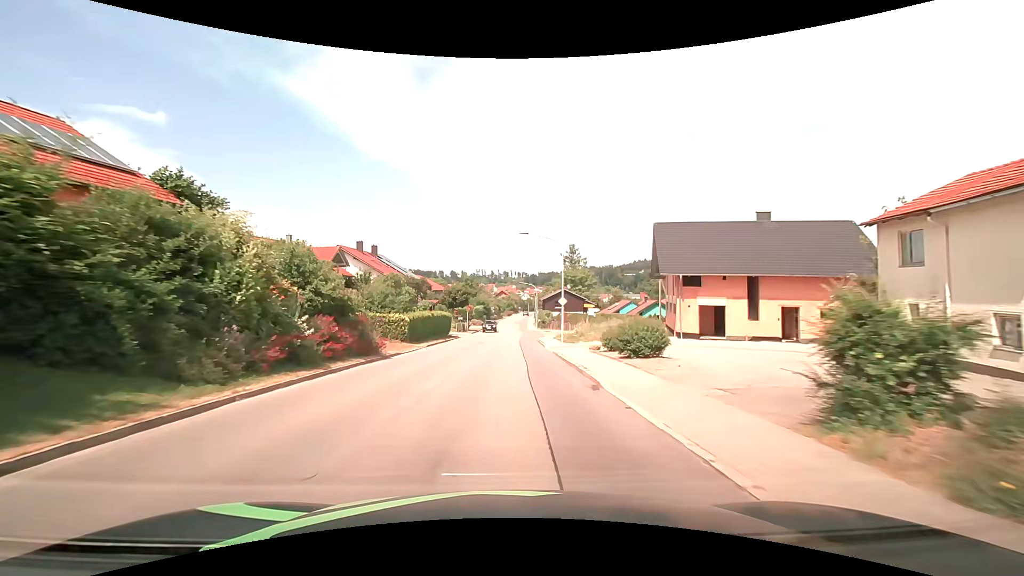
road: tertiary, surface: asphalt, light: Day
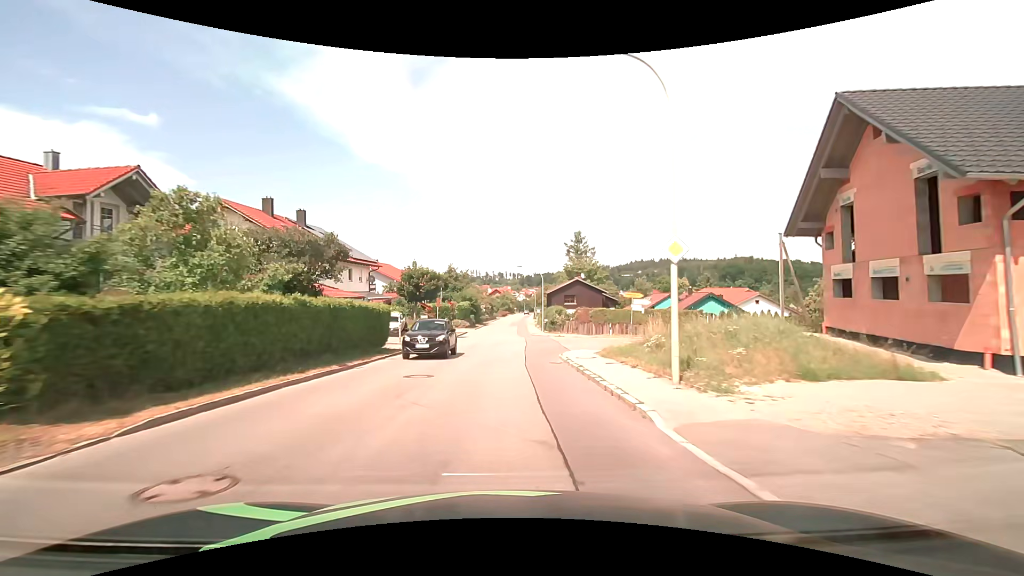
(+0.6, +23.0) m; +2°
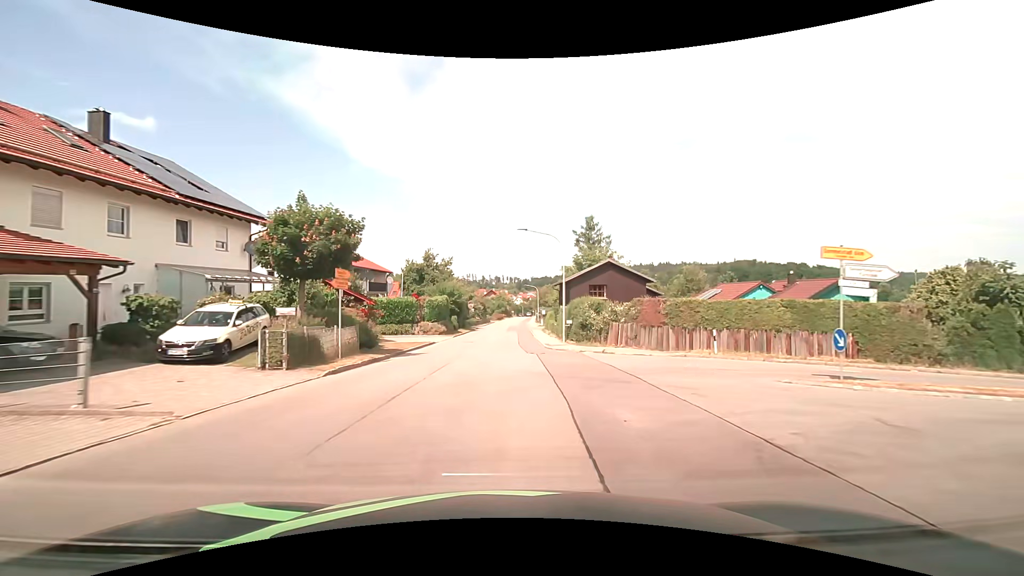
(0.0, +22.9) m; 0°
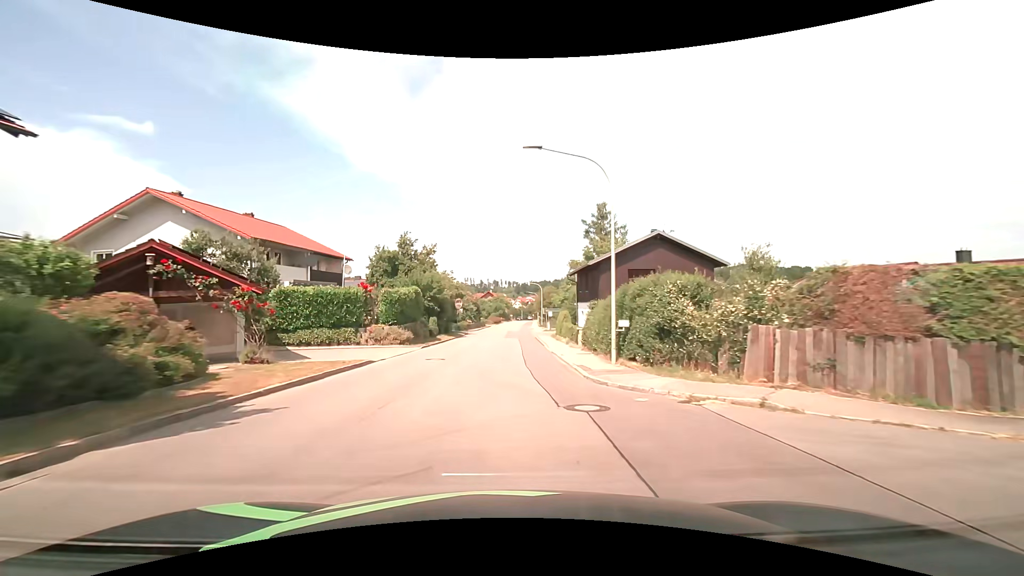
(0.0, +15.2) m; 0°
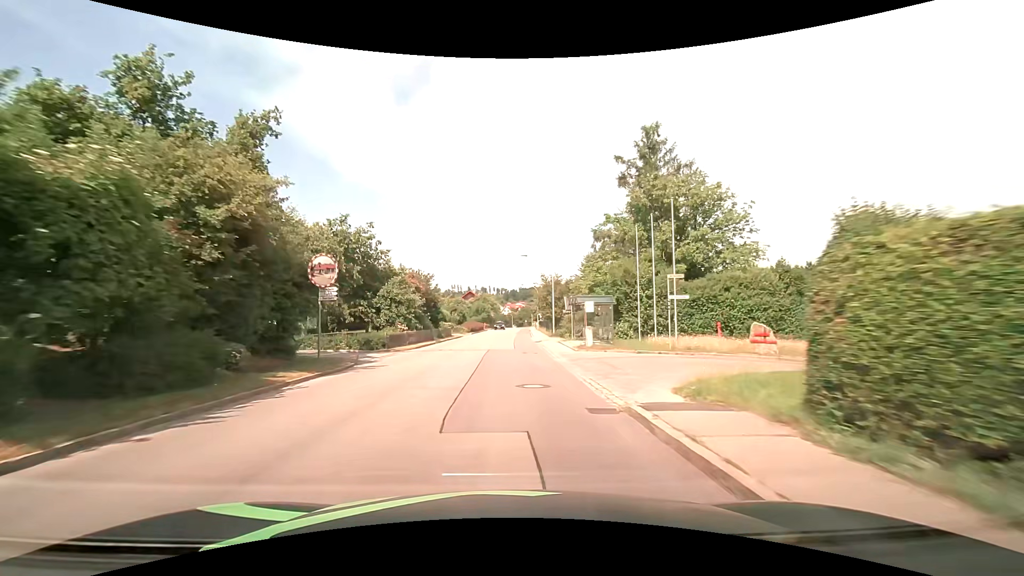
(+0.5, +38.0) m; +1°
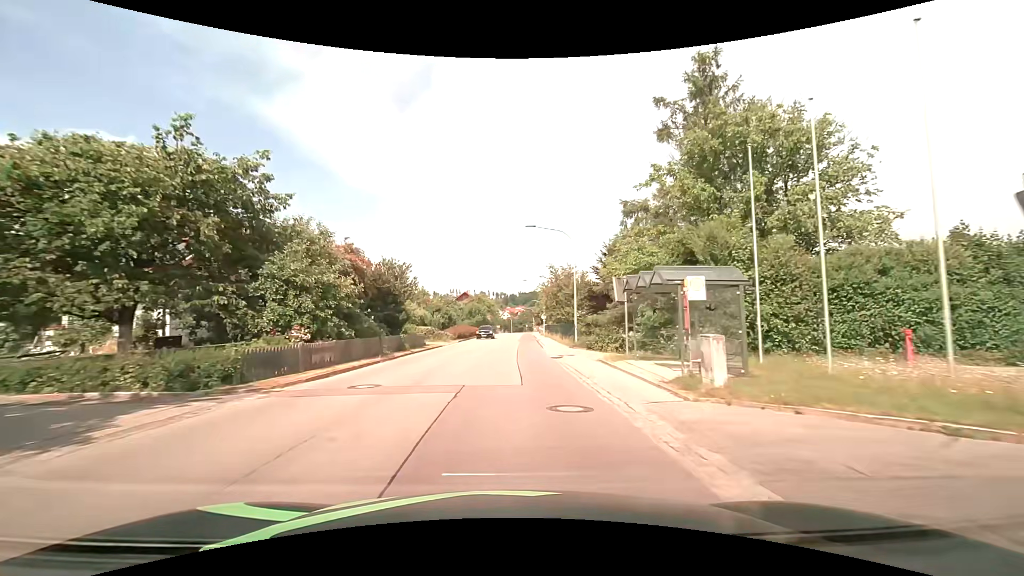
(0.0, +15.2) m; 0°
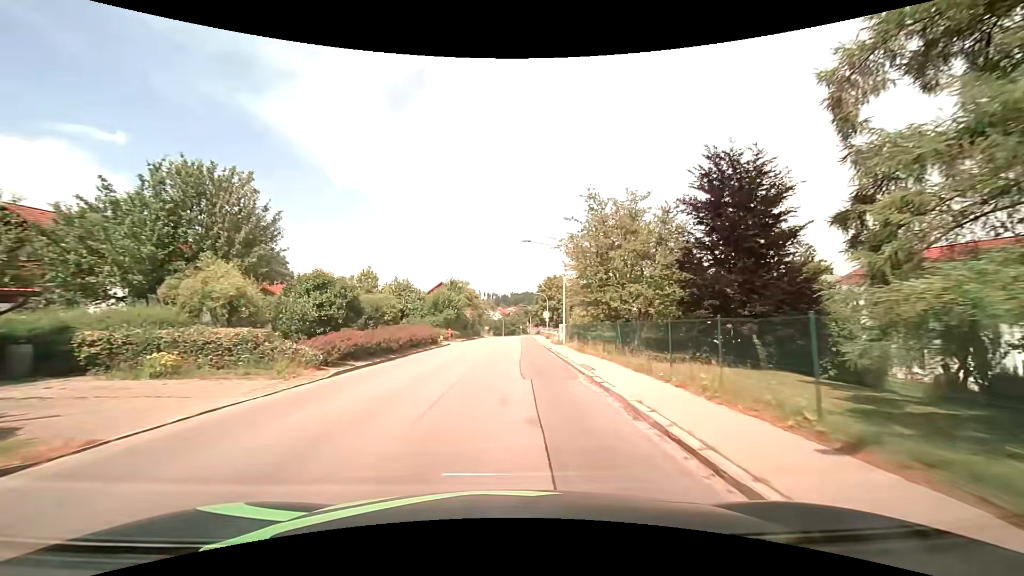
(+0.2, +30.4) m; +1°
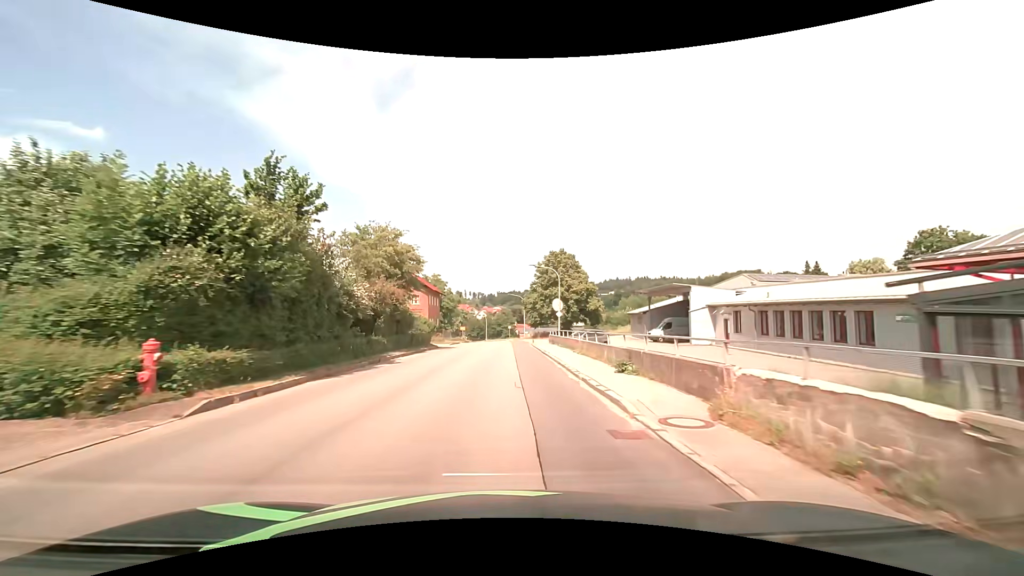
(+0.5, +38.0) m; +1°
